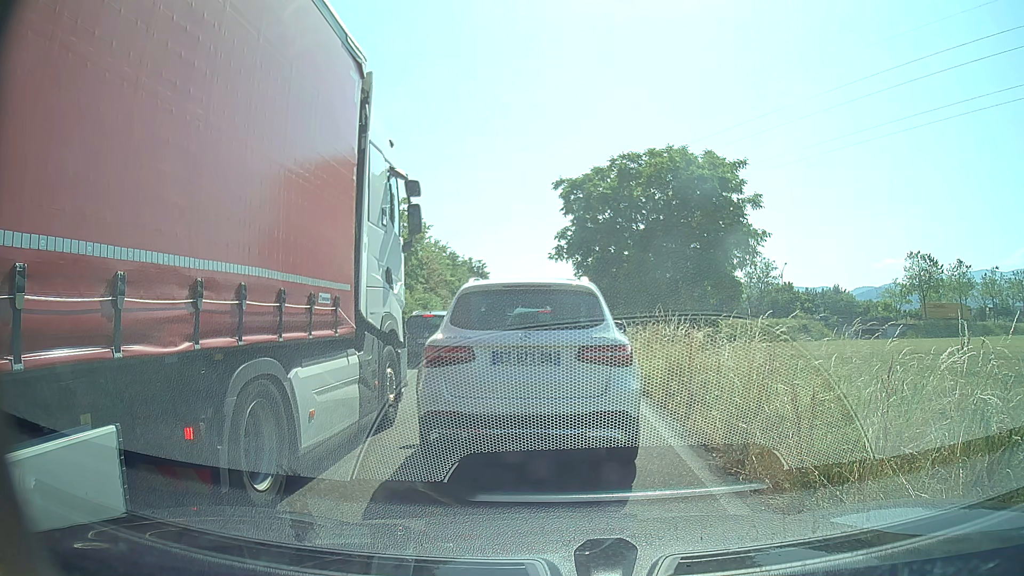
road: trunk_link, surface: asphalt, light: Day
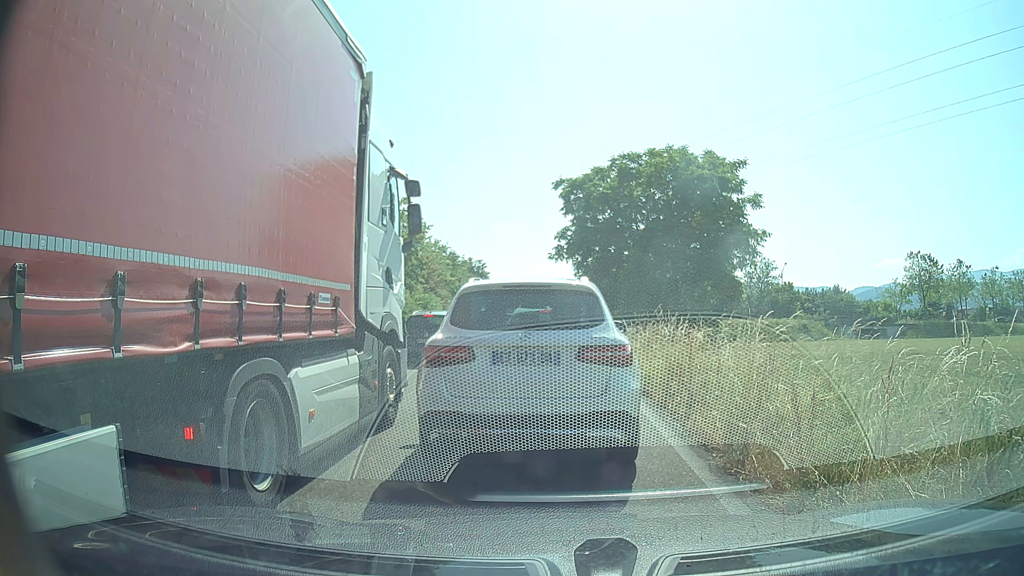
(0.0, 0.0) m; 0°
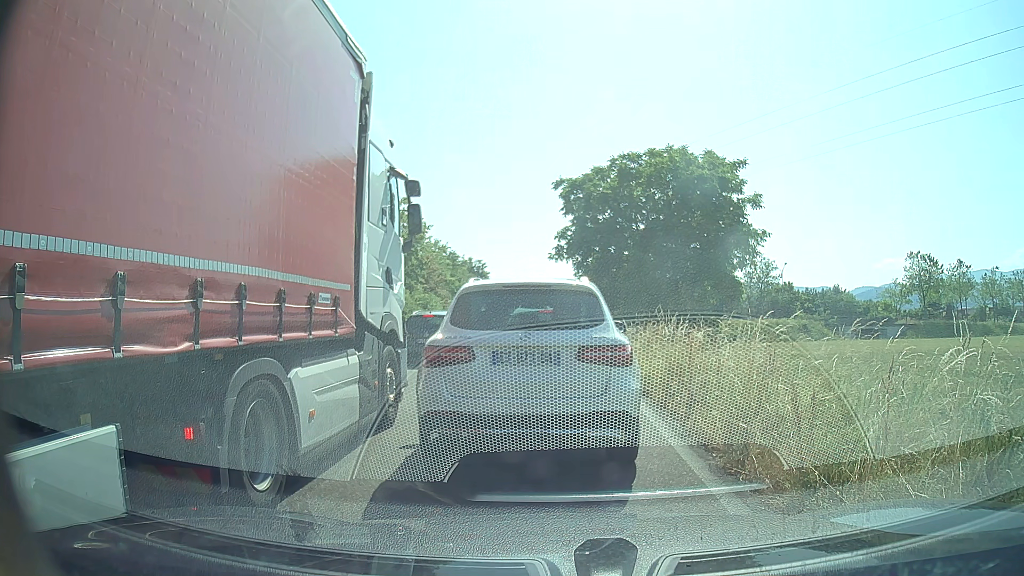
(0.0, 0.0) m; 0°
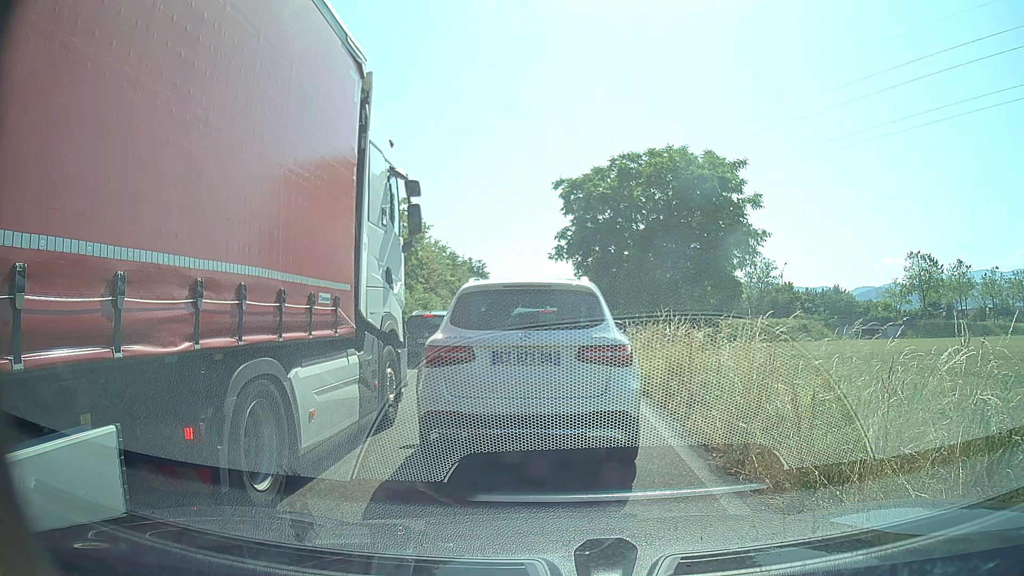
(0.0, 0.0) m; 0°
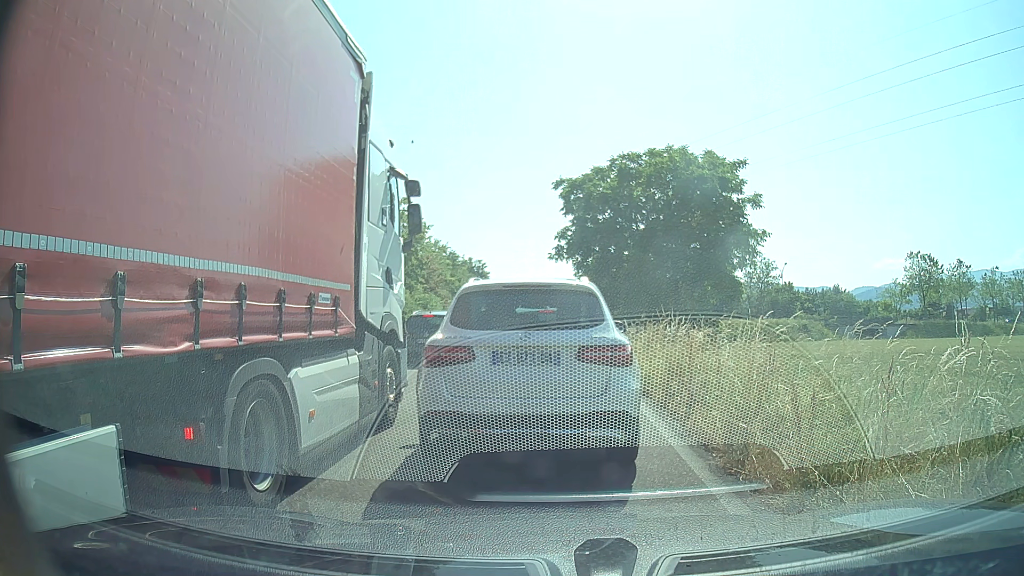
(0.0, 0.0) m; 0°
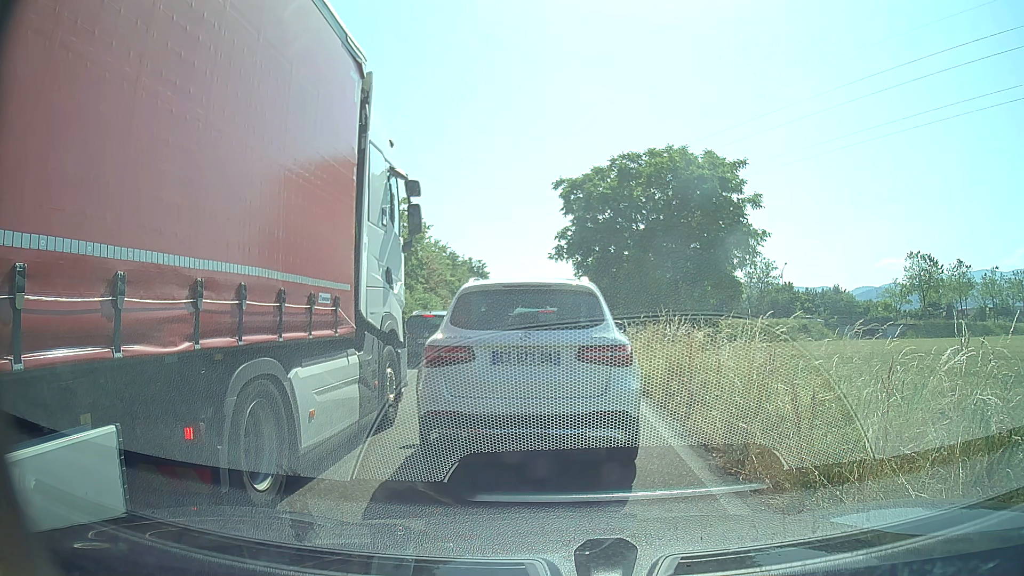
(0.0, 0.0) m; 0°
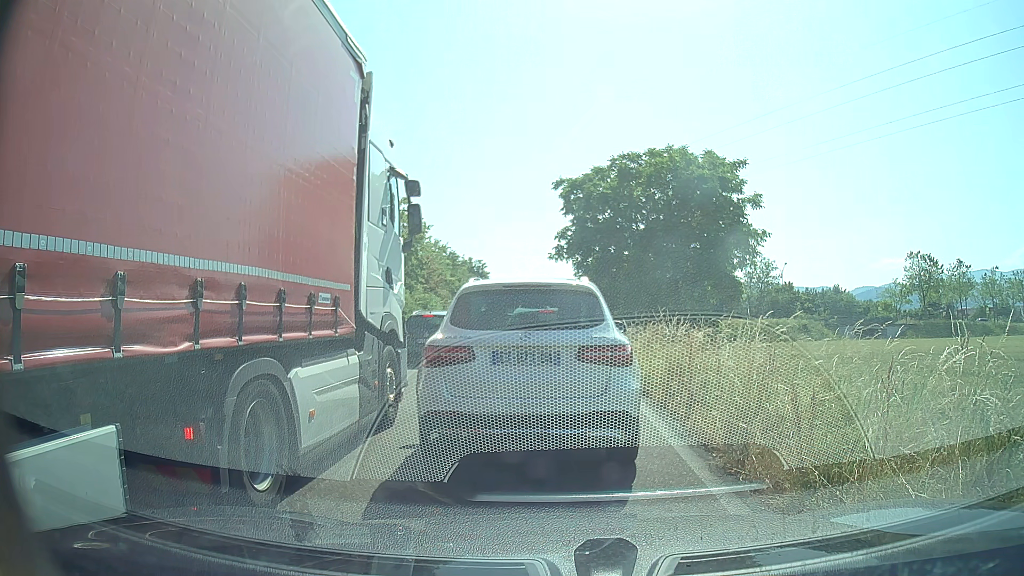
(0.0, 0.0) m; 0°
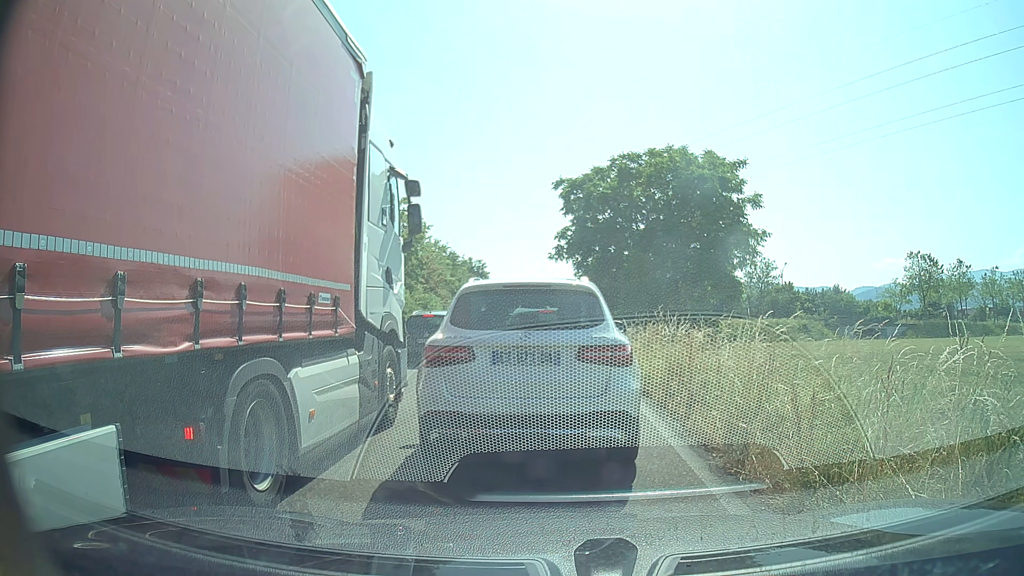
(0.0, 0.0) m; 0°
